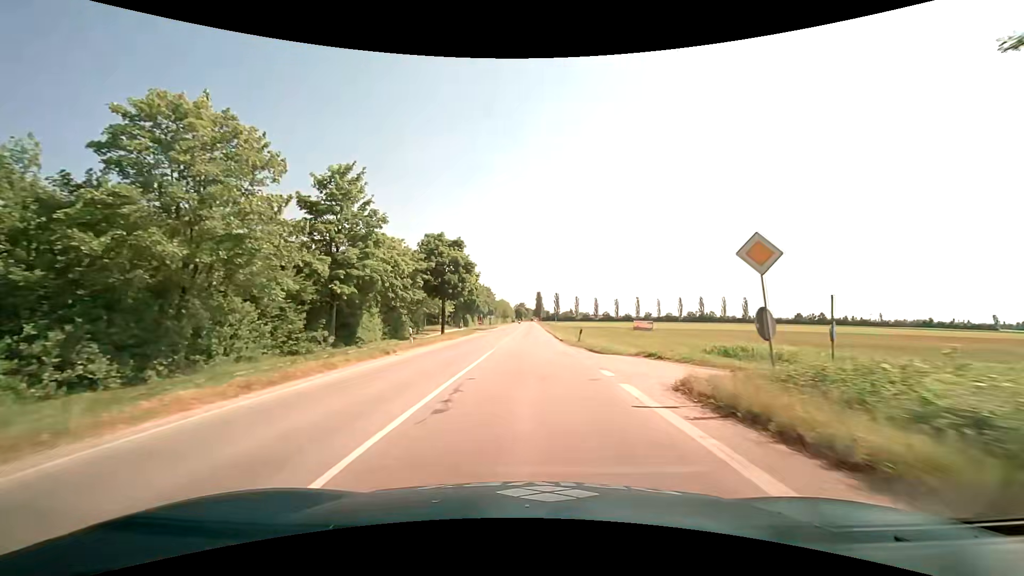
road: tertiary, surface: asphalt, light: Day
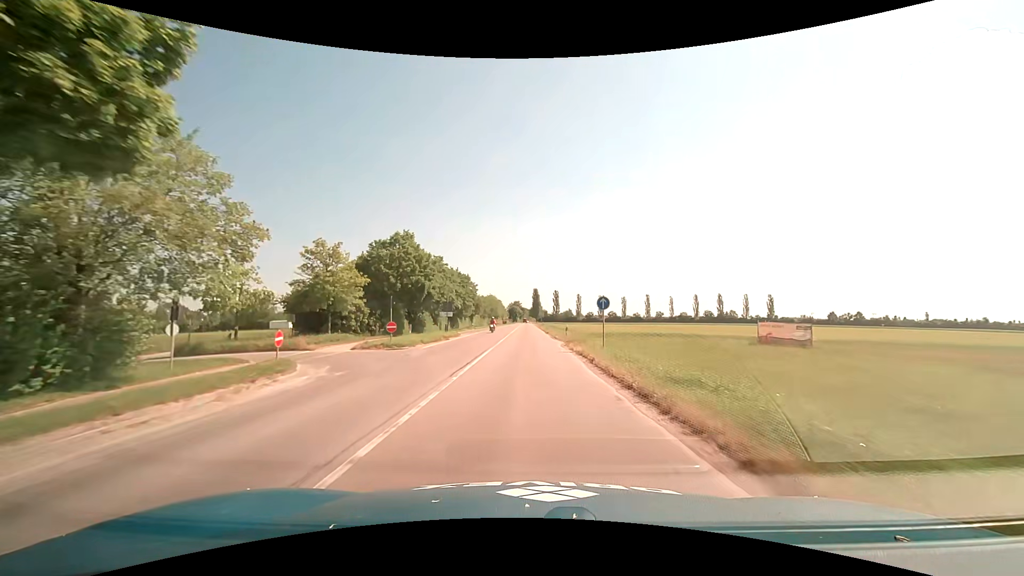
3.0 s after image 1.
(+0.1, +46.4) m; 0°
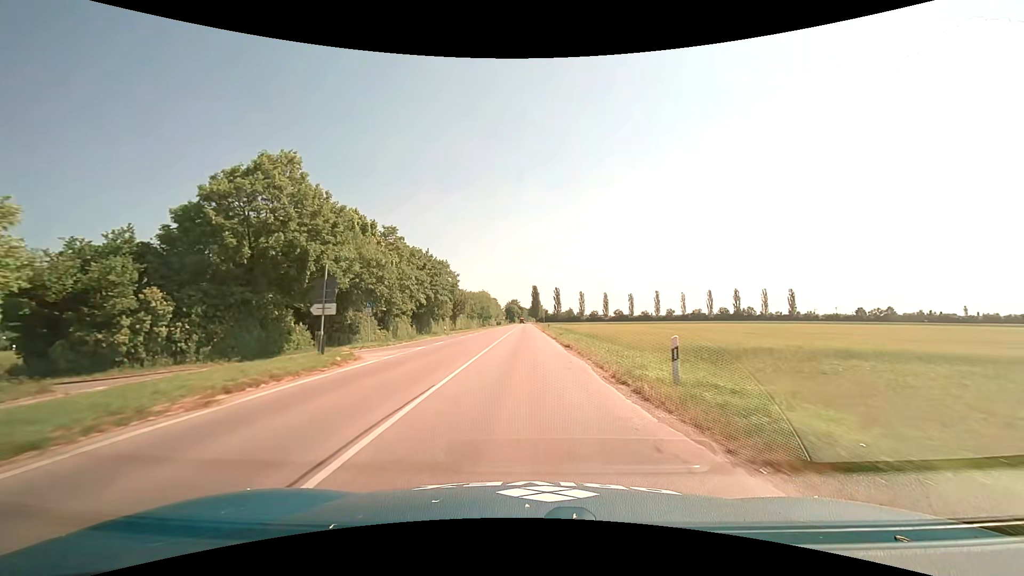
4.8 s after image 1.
(0.0, +28.3) m; 0°
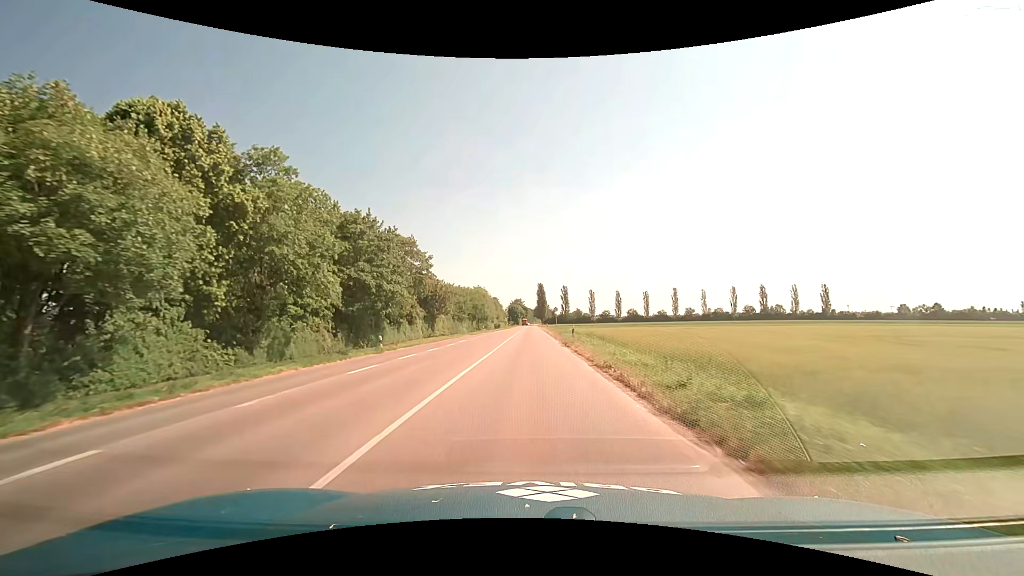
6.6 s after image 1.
(-0.1, +27.5) m; -1°
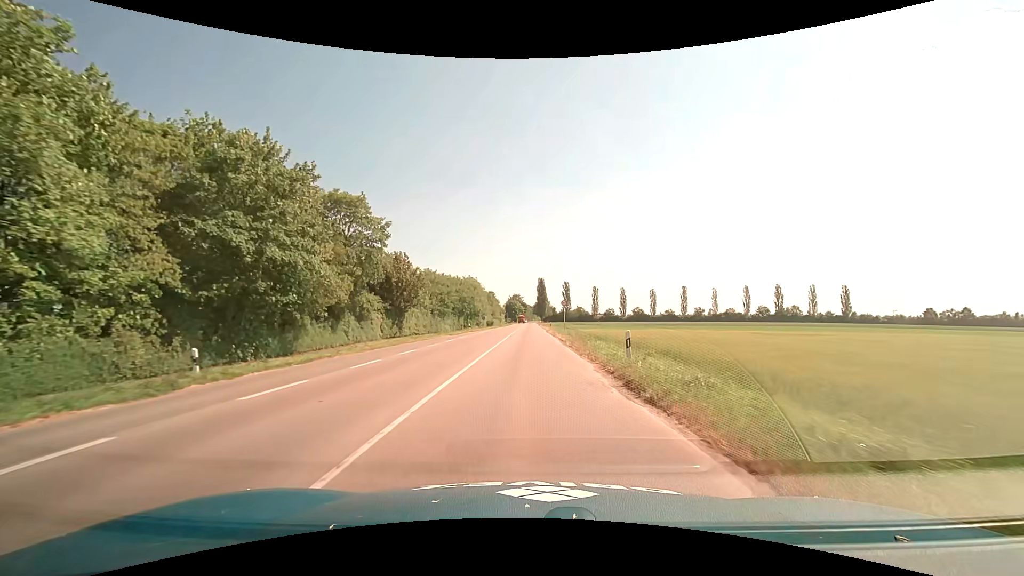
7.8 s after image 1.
(0.0, +17.9) m; 0°
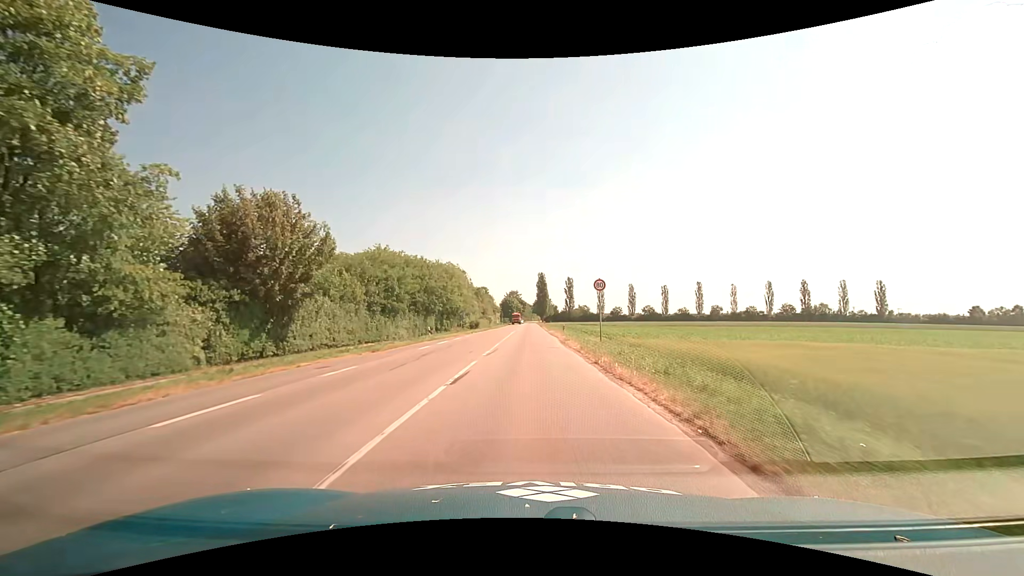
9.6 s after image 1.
(0.0, +26.2) m; 0°
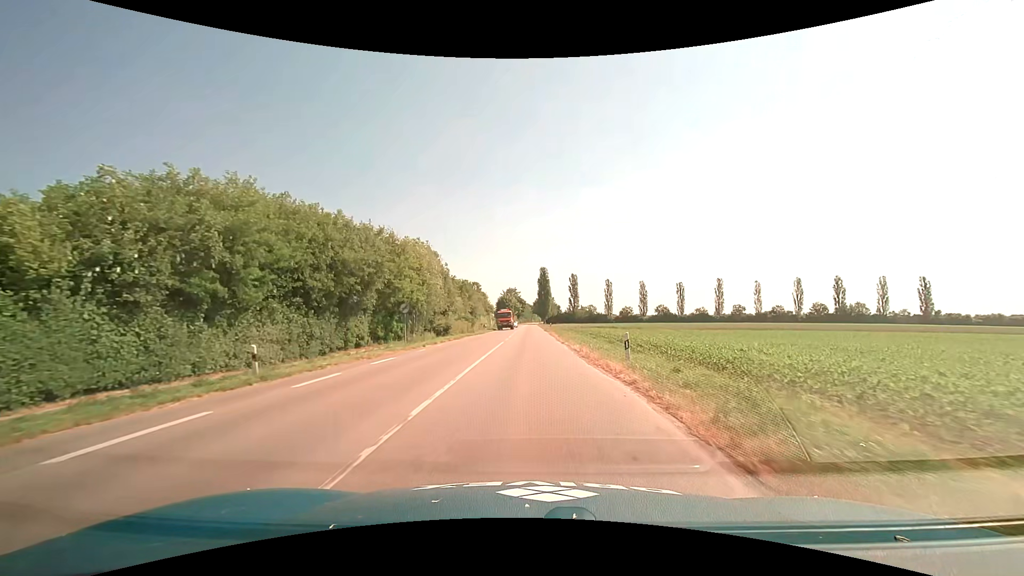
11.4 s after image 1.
(+0.1, +25.7) m; 0°
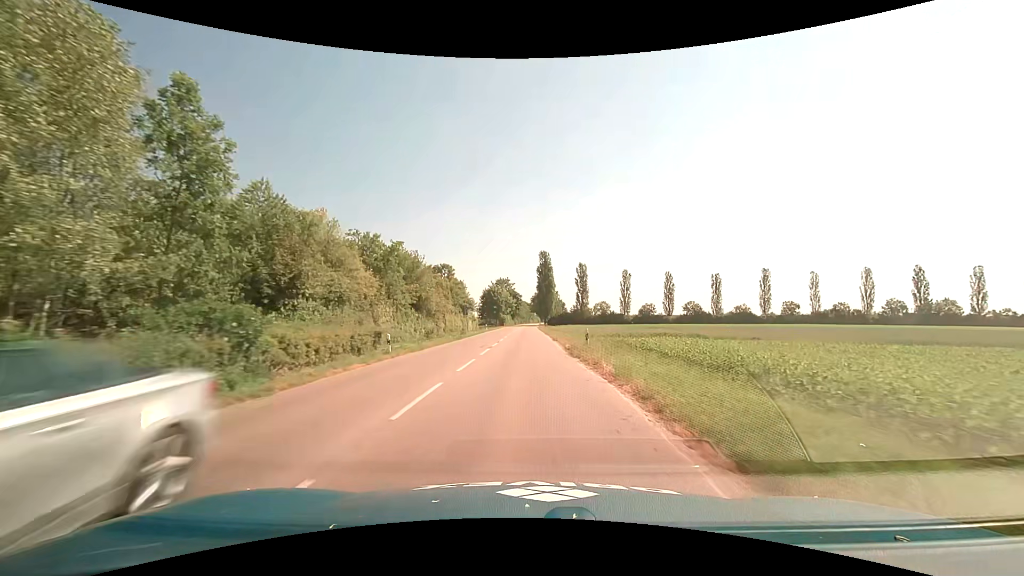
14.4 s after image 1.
(+0.3, +45.7) m; +1°
(0, +10) (0, +20) (0, +30) (0, +40) (0, +50) (0, +60) (0, +70) (0, +80) (0, +90) (0, +100) m
